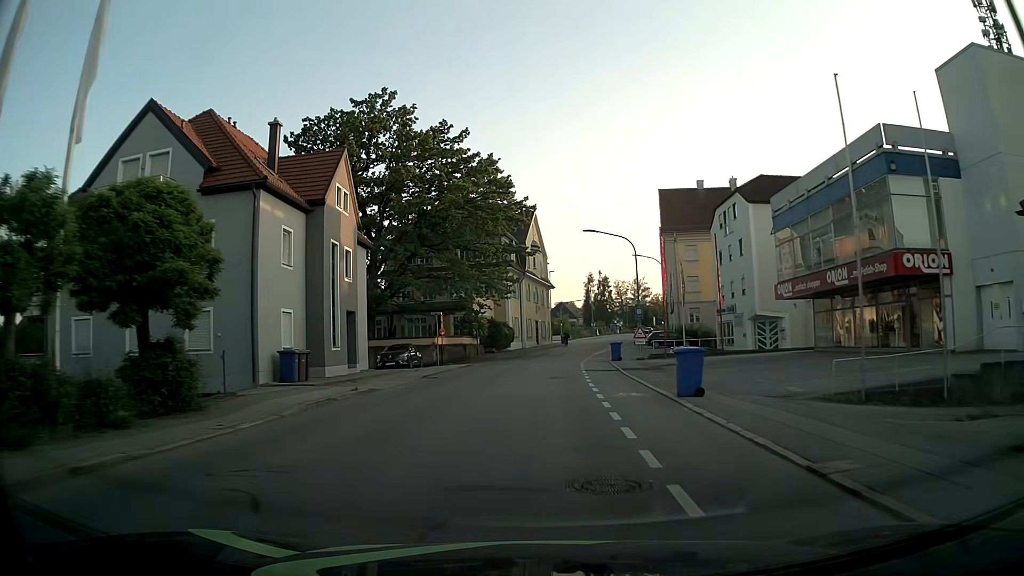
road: tertiary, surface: asphalt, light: Day
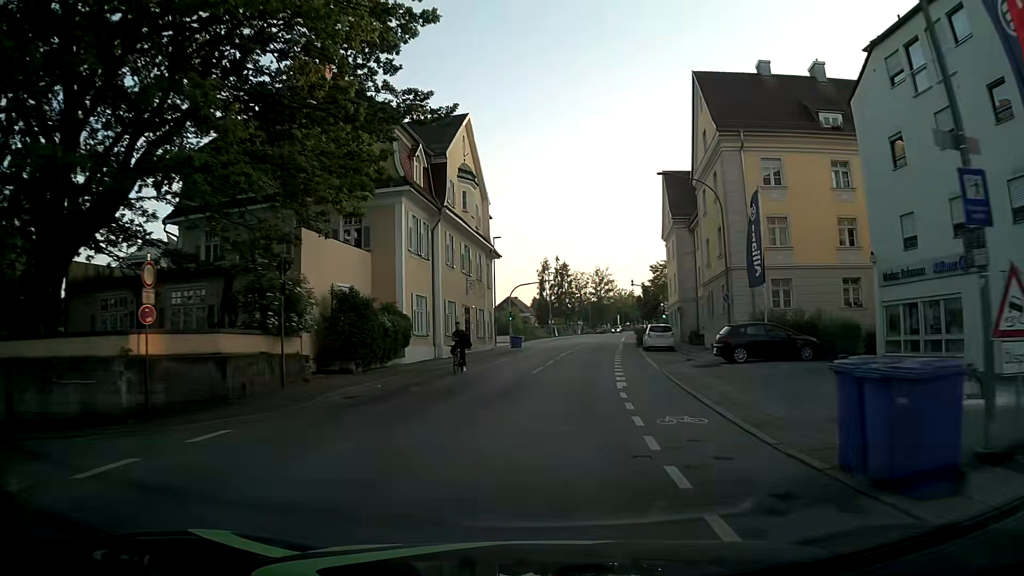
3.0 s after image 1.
(+0.8, +33.4) m; +5°
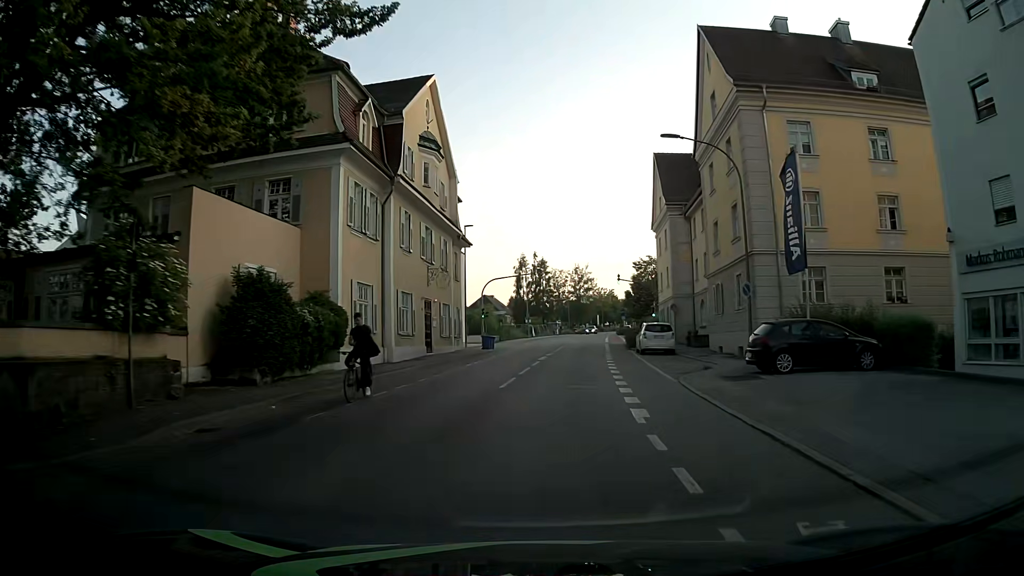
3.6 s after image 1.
(+0.1, +6.6) m; +2°
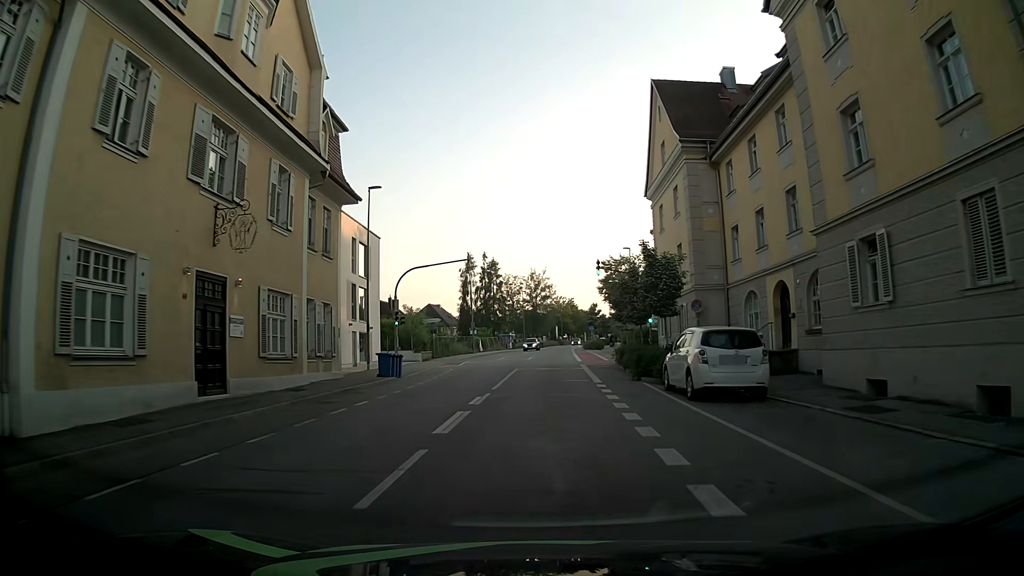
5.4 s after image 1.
(+0.7, +19.4) m; +3°
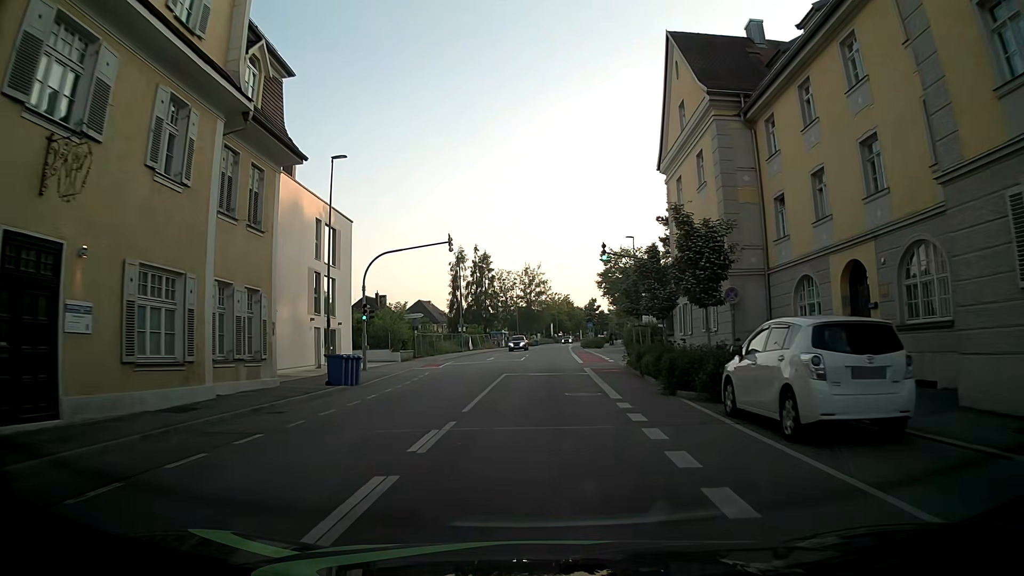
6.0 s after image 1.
(+0.1, +6.3) m; +1°
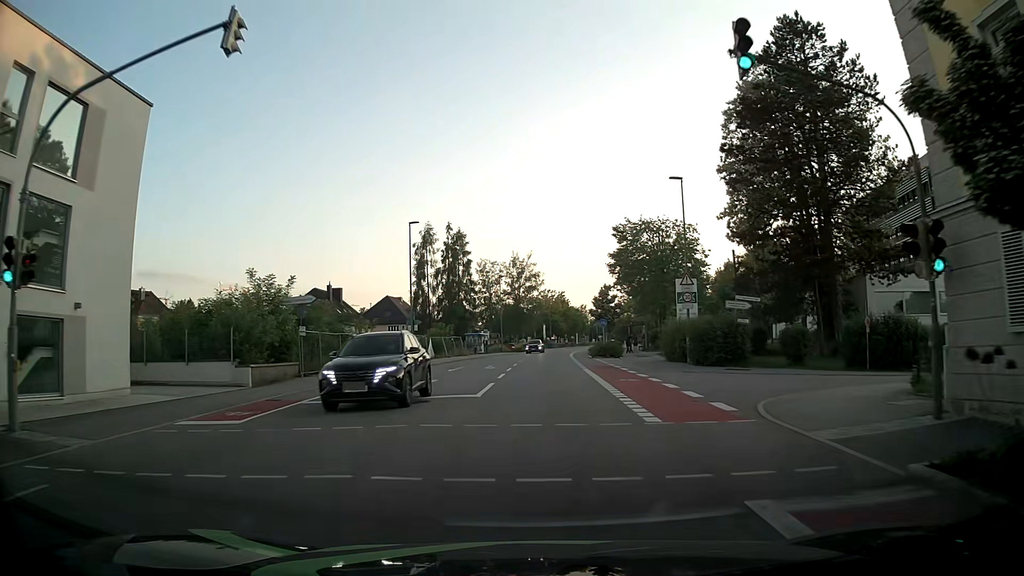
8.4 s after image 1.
(+0.6, +24.4) m; +1°
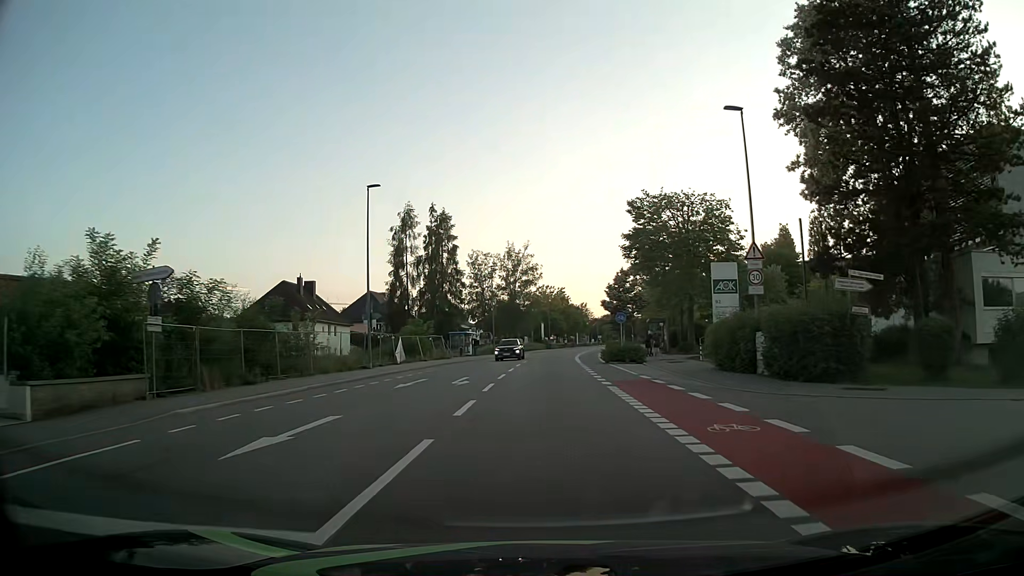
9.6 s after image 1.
(+0.1, +12.2) m; +1°
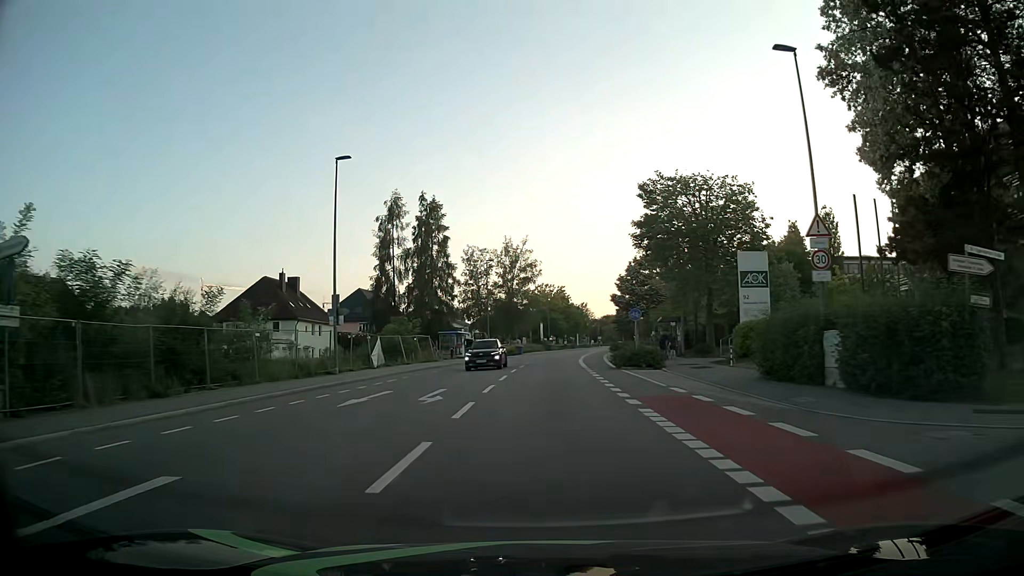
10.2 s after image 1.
(0.0, +6.2) m; +1°
(0, +10) (0, +20) (0, +30) (0, +40) (+1, +50) (+2, +60) (+3, +70) (+4, +80) (+6, +90) (+7, +100) m
